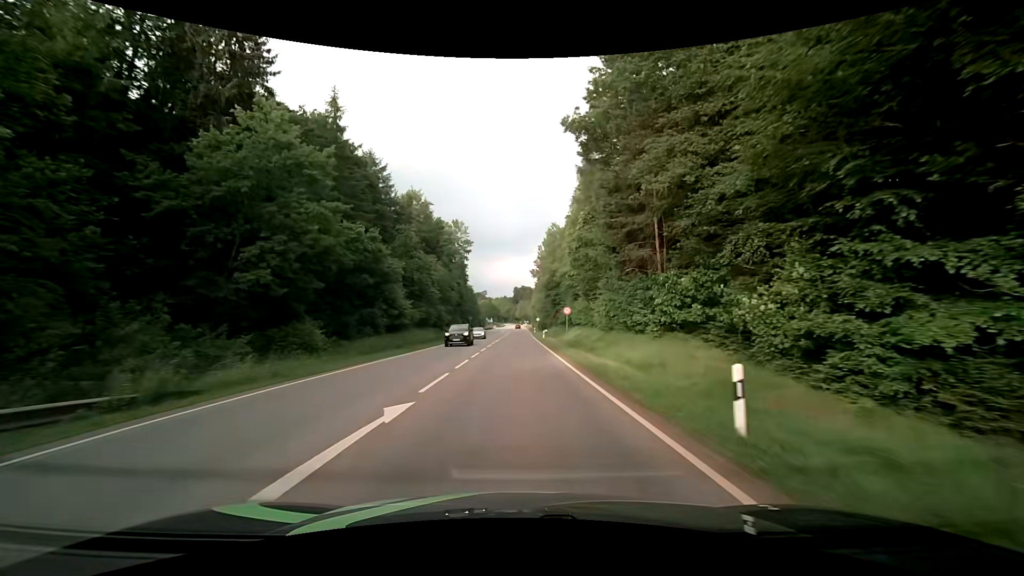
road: secondary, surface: asphalt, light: Day
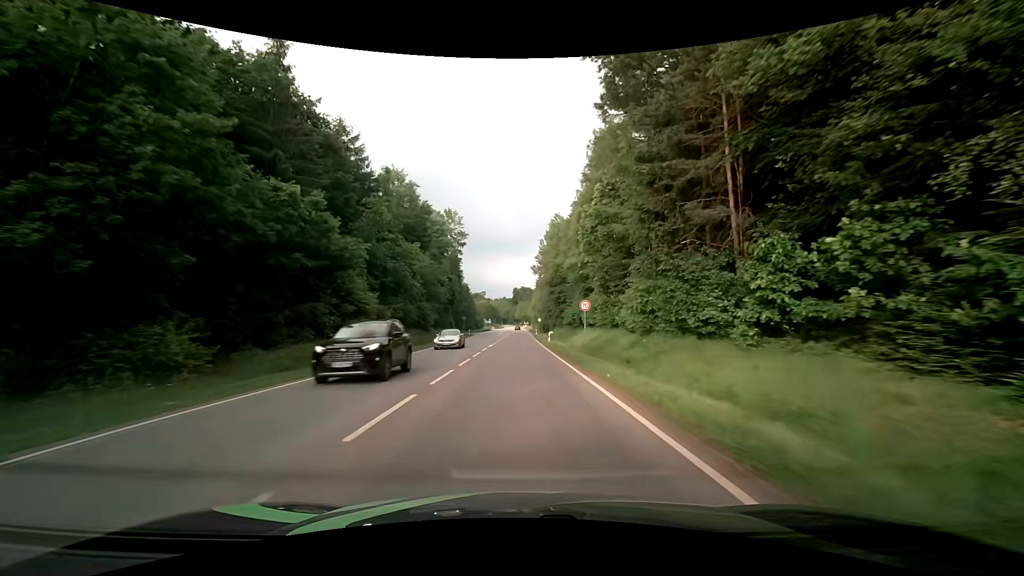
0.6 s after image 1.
(0.0, +10.6) m; 0°
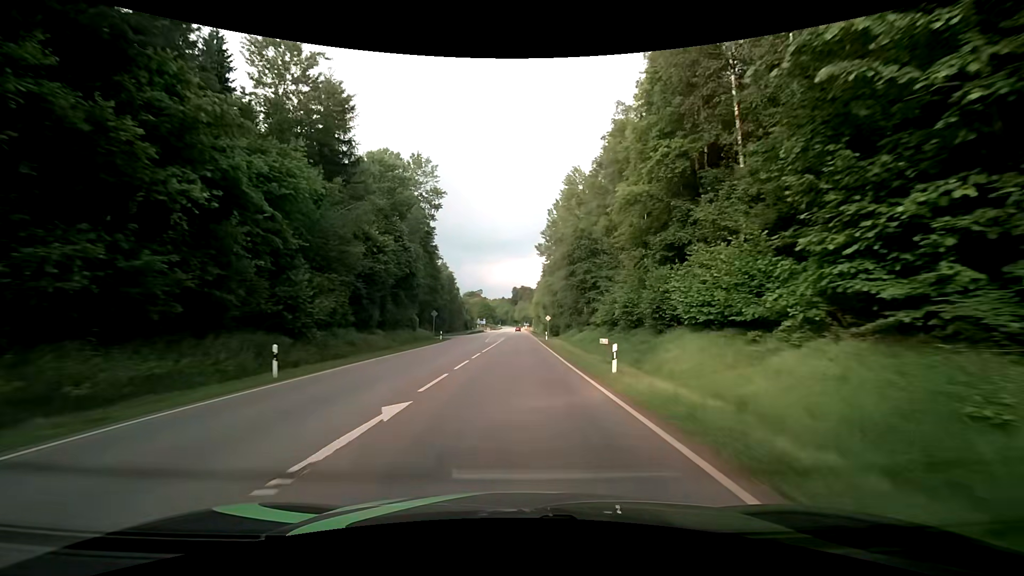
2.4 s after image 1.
(0.0, +31.4) m; -1°
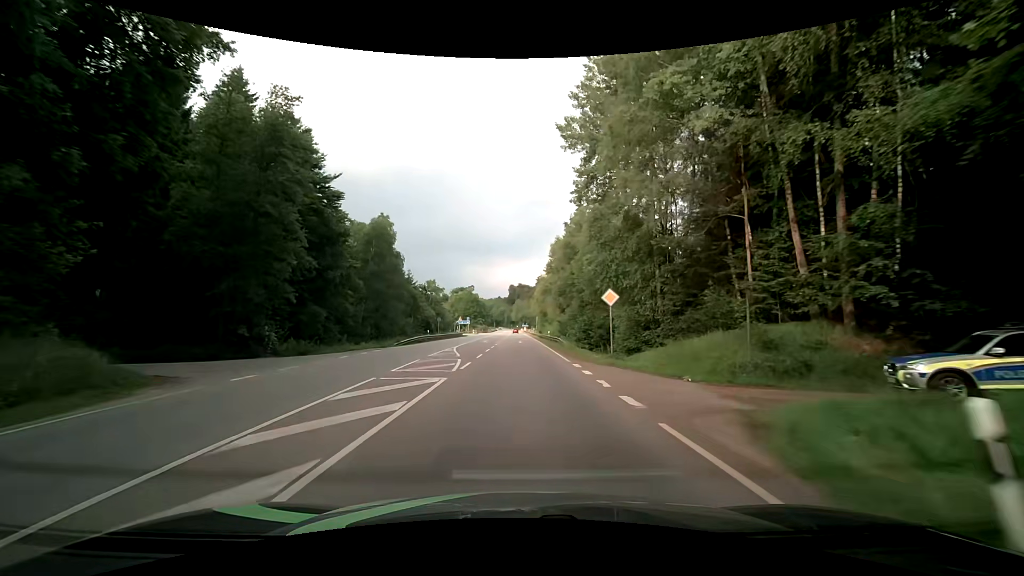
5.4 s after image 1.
(+0.5, +50.8) m; +1°
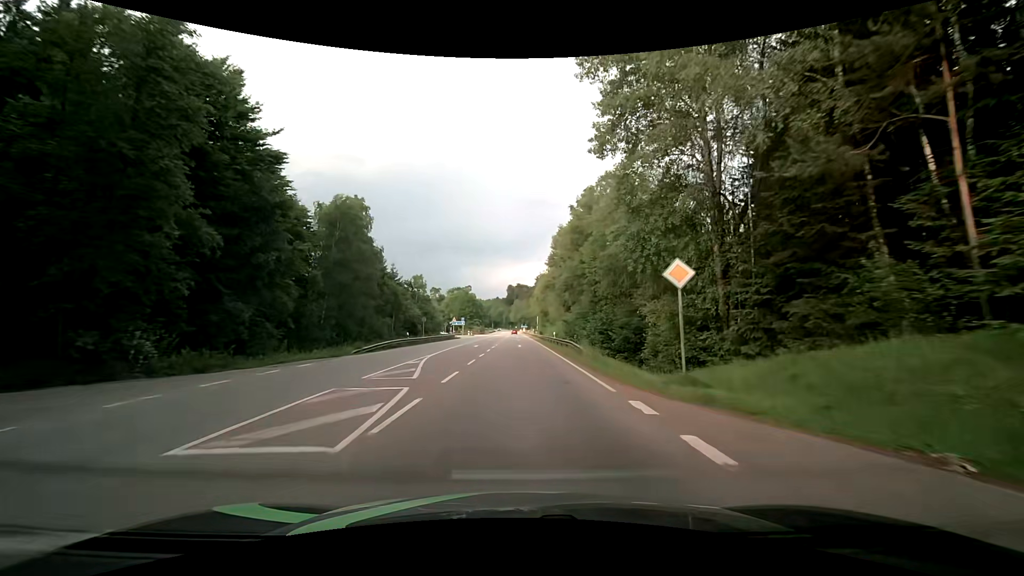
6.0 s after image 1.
(+0.1, +9.9) m; +1°
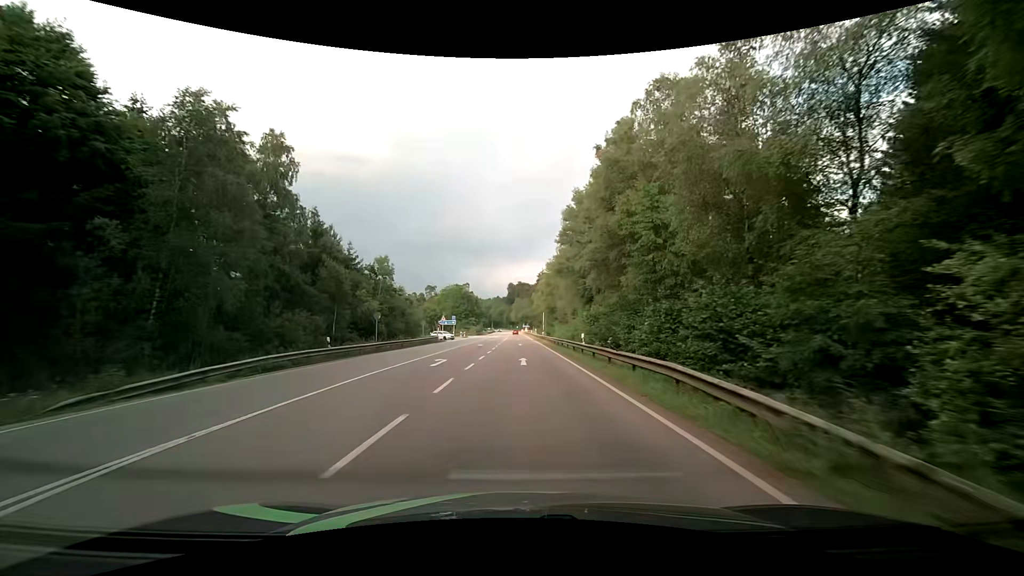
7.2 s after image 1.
(-0.1, +19.6) m; -1°
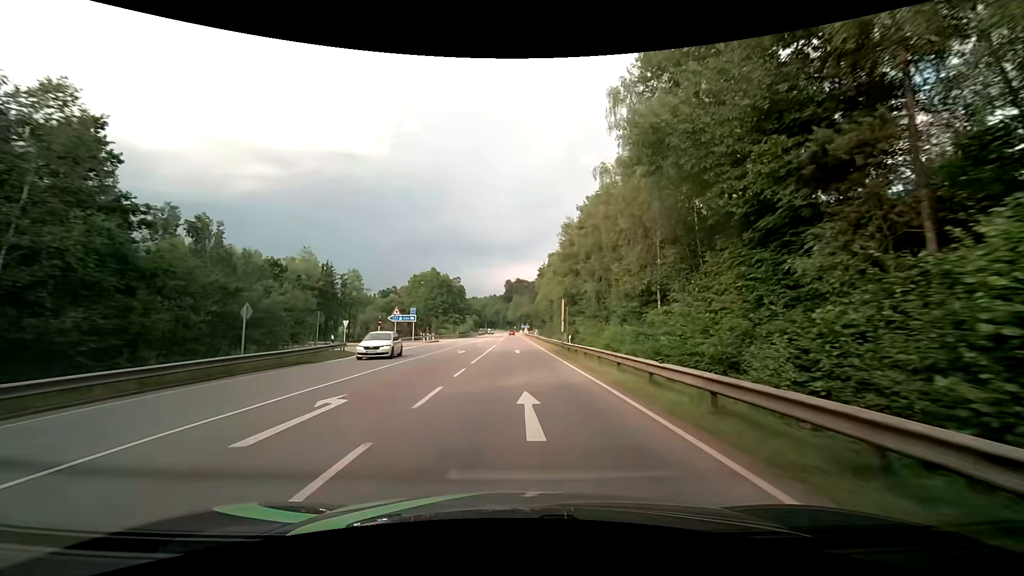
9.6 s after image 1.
(+0.1, +38.1) m; +1°
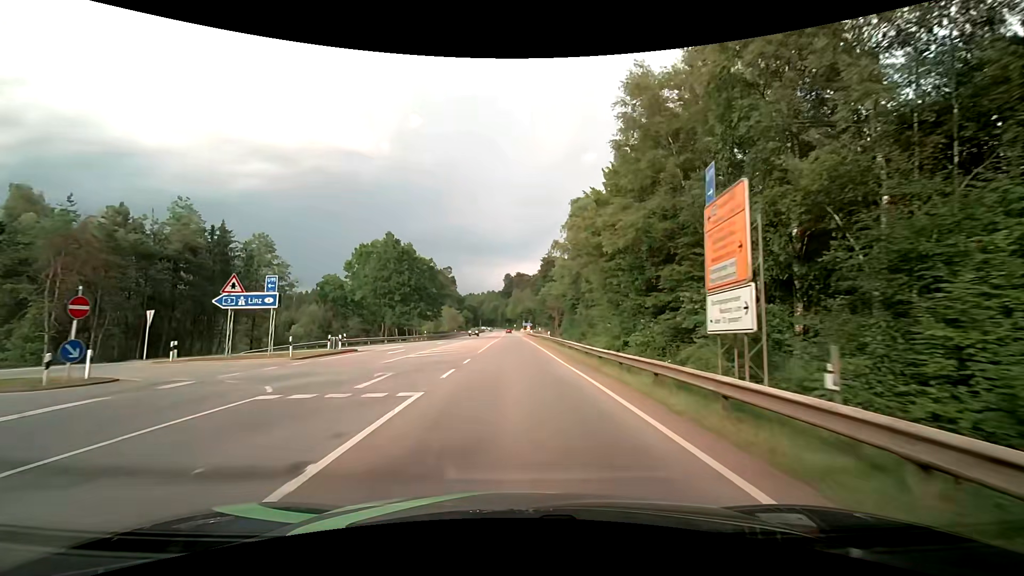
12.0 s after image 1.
(-0.3, +36.6) m; 0°
(0, +10) (0, +20) (0, +30) (0, +40) (0, +50) (-1, +60) (-1, +70) (-1, +80) (-1, +90) (-1, +100) m
